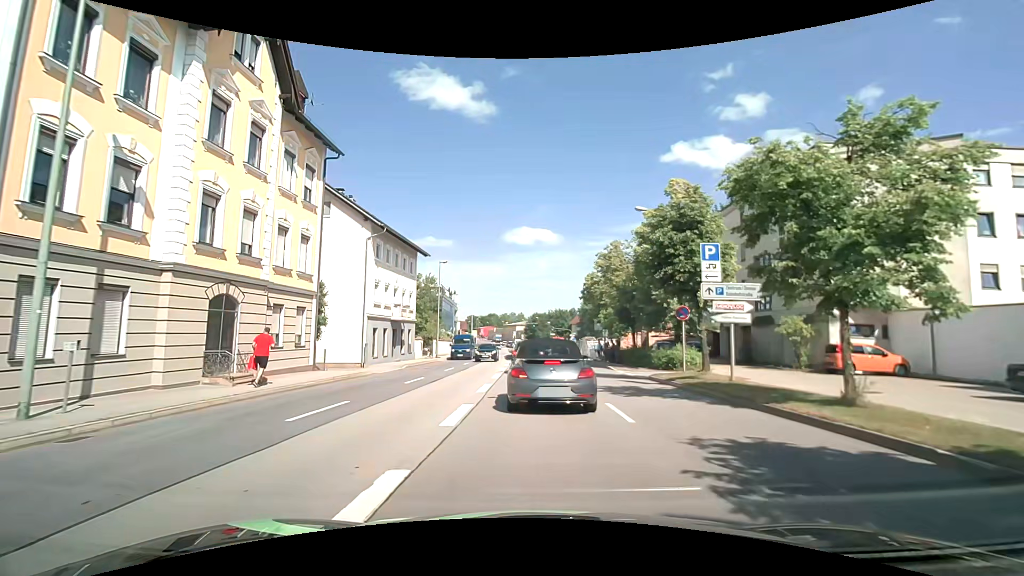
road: primary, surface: asphalt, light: Day
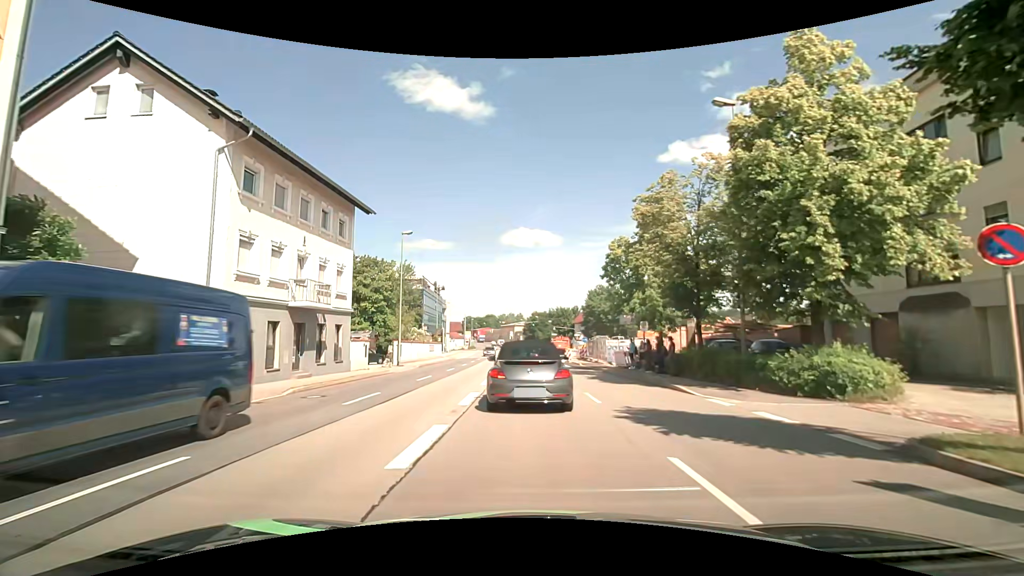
(+0.2, +14.7) m; +1°
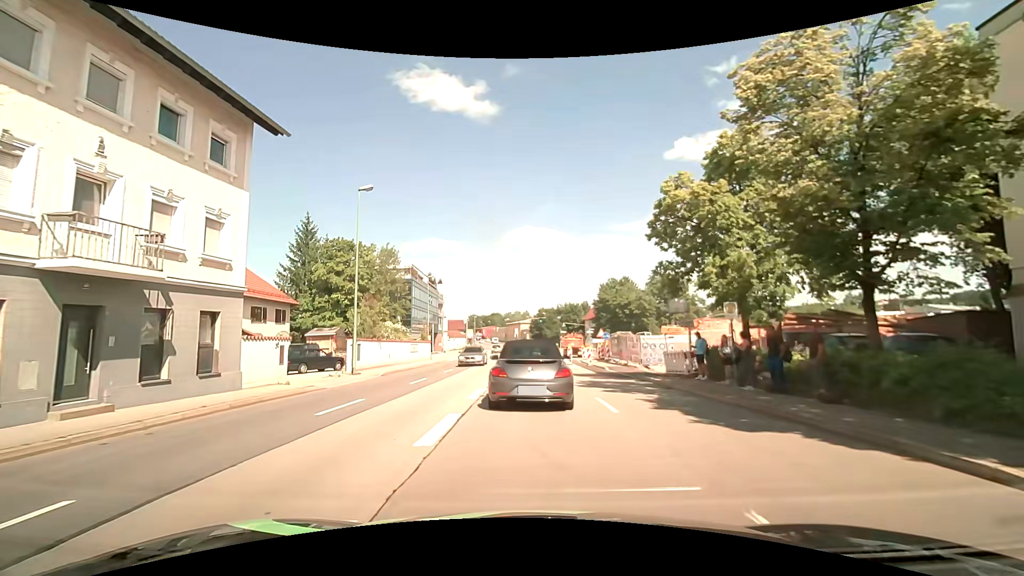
(-0.1, +10.9) m; -1°
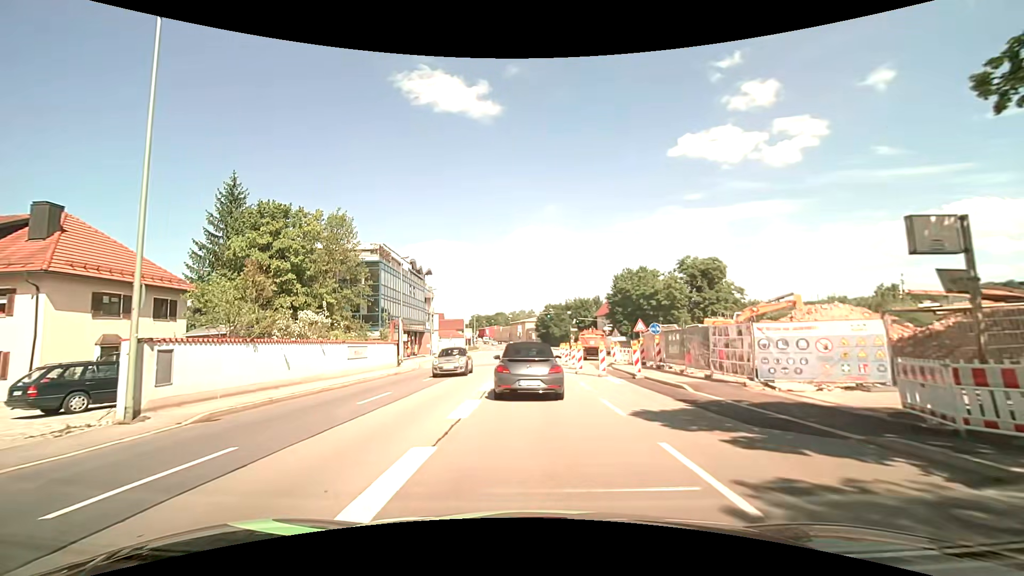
(-0.1, +15.3) m; 0°
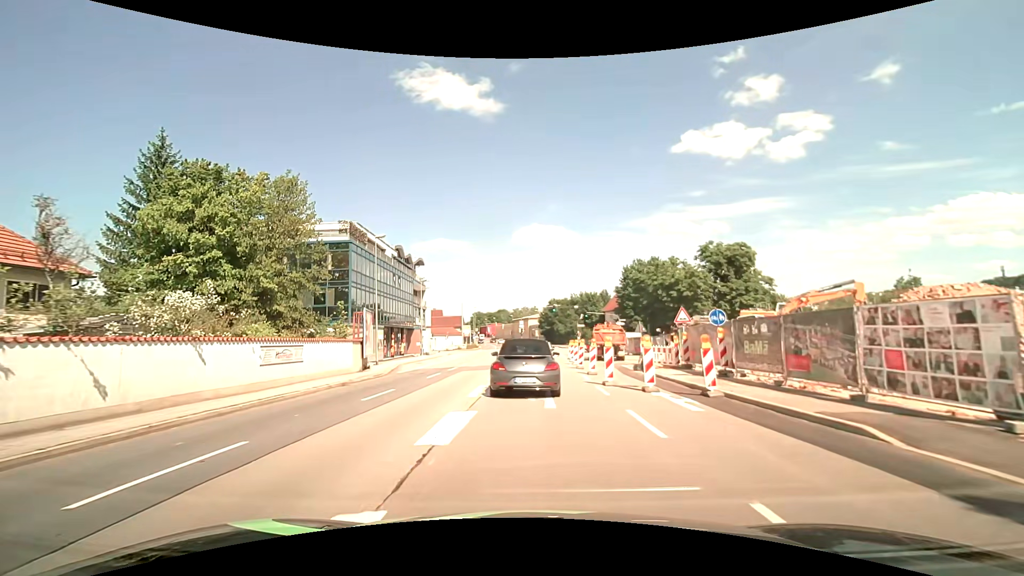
(-0.1, +8.8) m; -1°
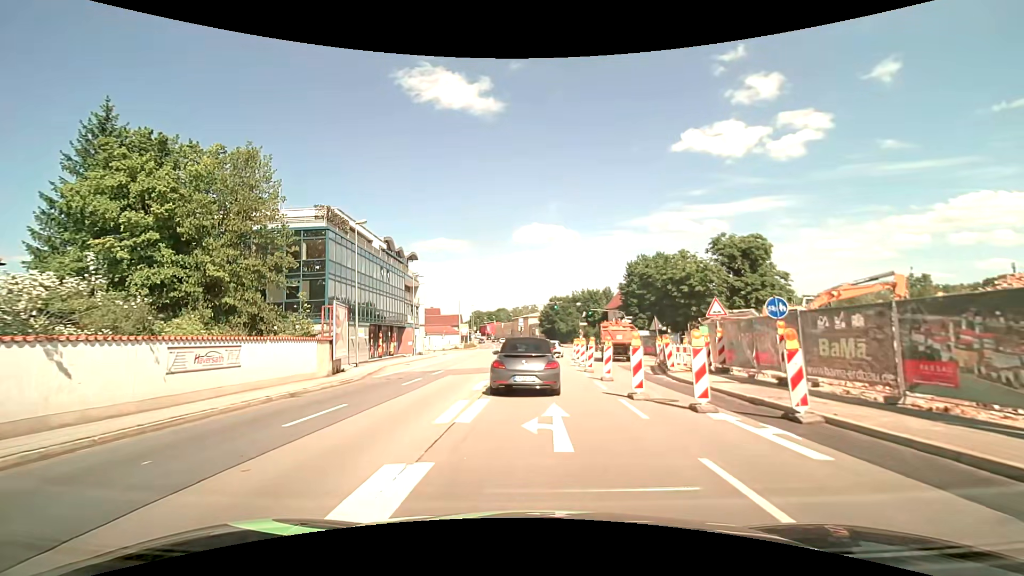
(0.0, +4.5) m; 0°
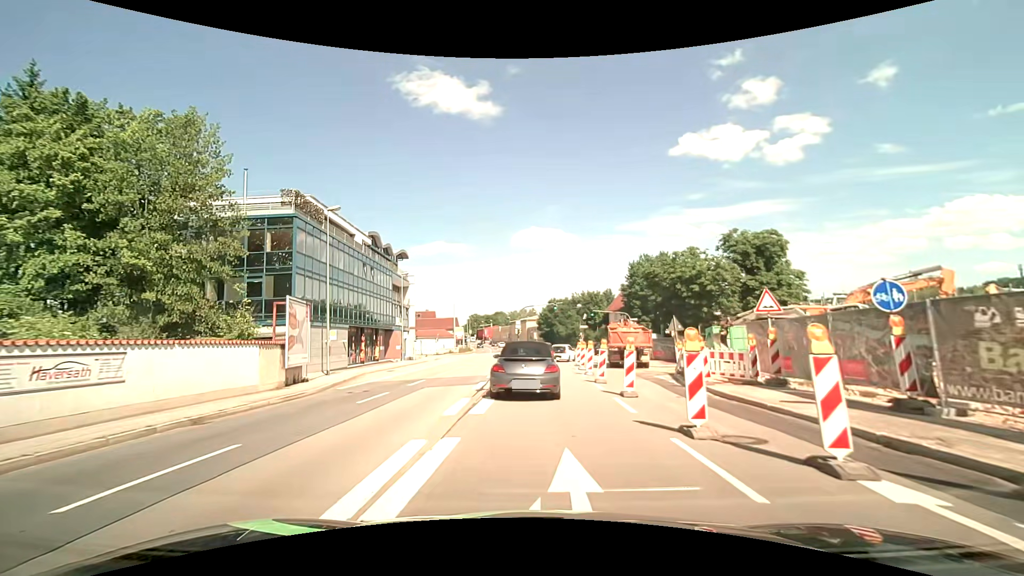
(0.0, +4.6) m; 0°
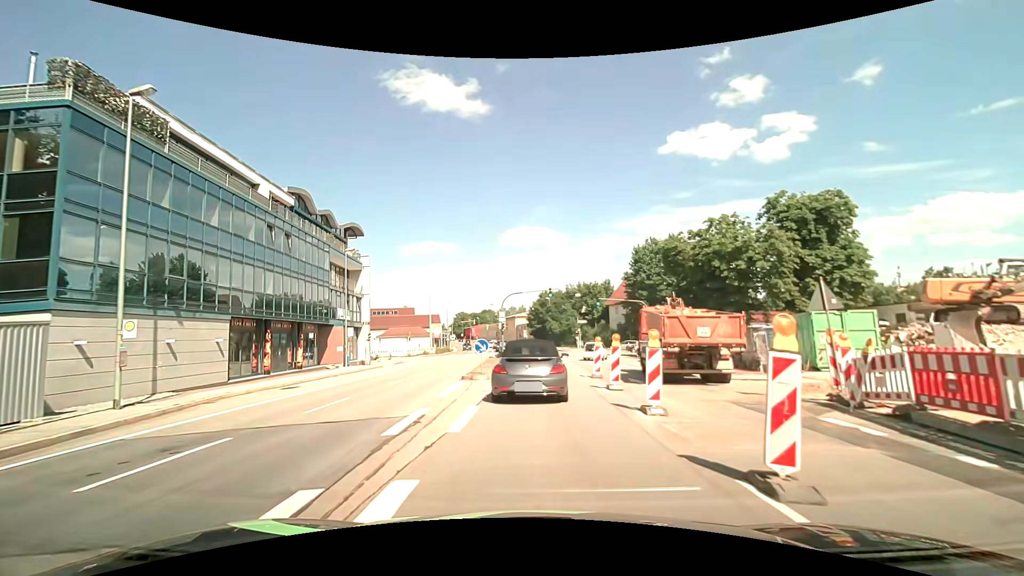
(+0.2, +14.4) m; +1°
(0, +10) (0, +20) (0, +30) (0, +40) (0, +50) (0, +60) (-1, +70) (-1, +80) (-2, +90) (-4, +100) m
